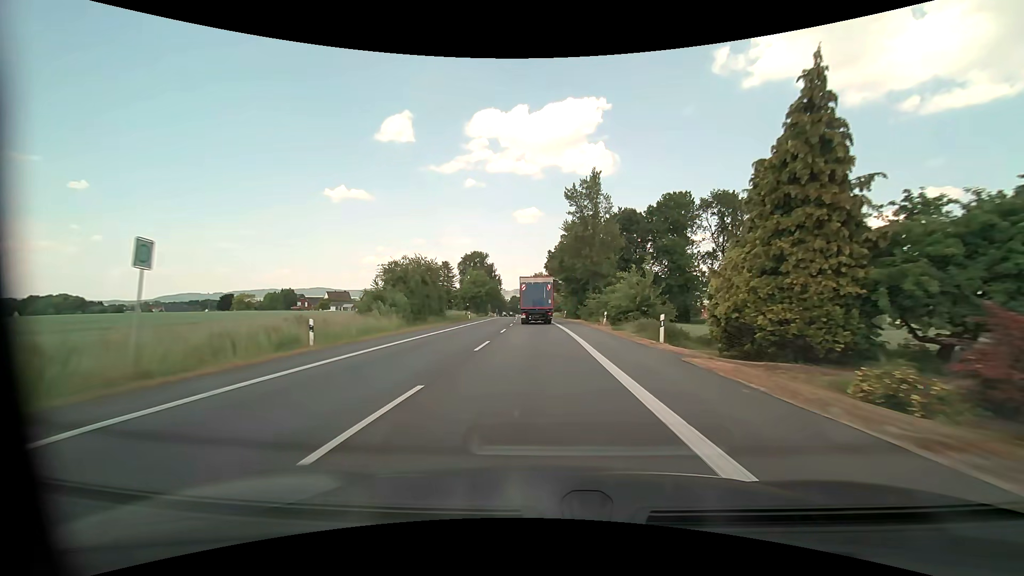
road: primary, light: Day
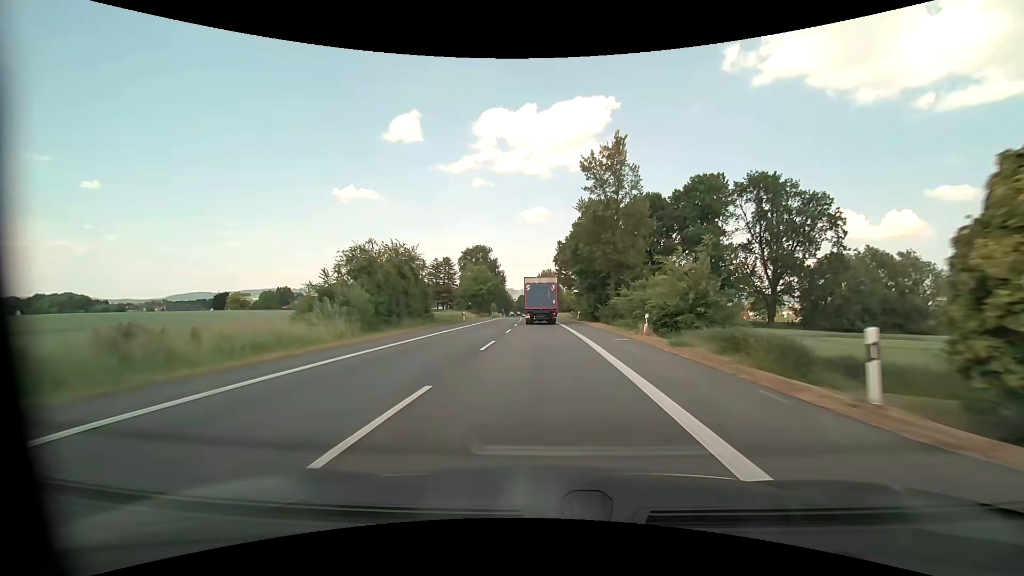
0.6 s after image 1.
(-0.1, +11.3) m; -1°
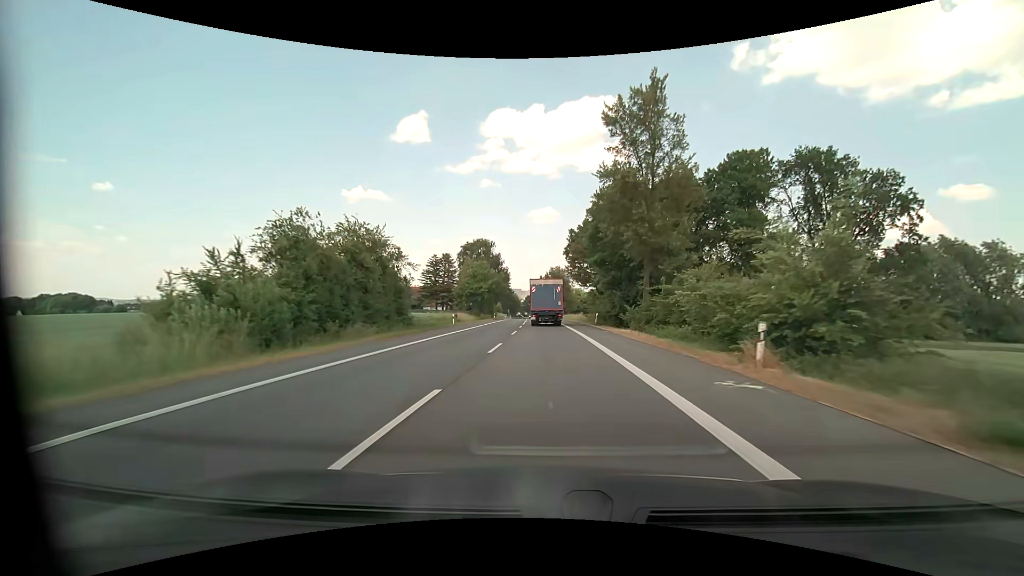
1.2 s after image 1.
(-0.1, +11.4) m; -1°
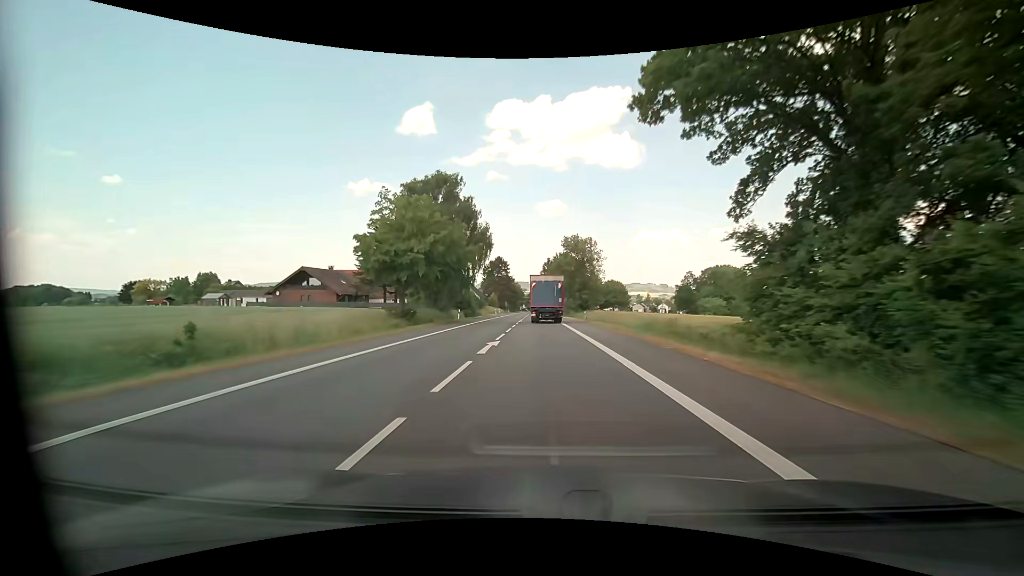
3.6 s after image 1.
(-0.6, +46.7) m; -1°
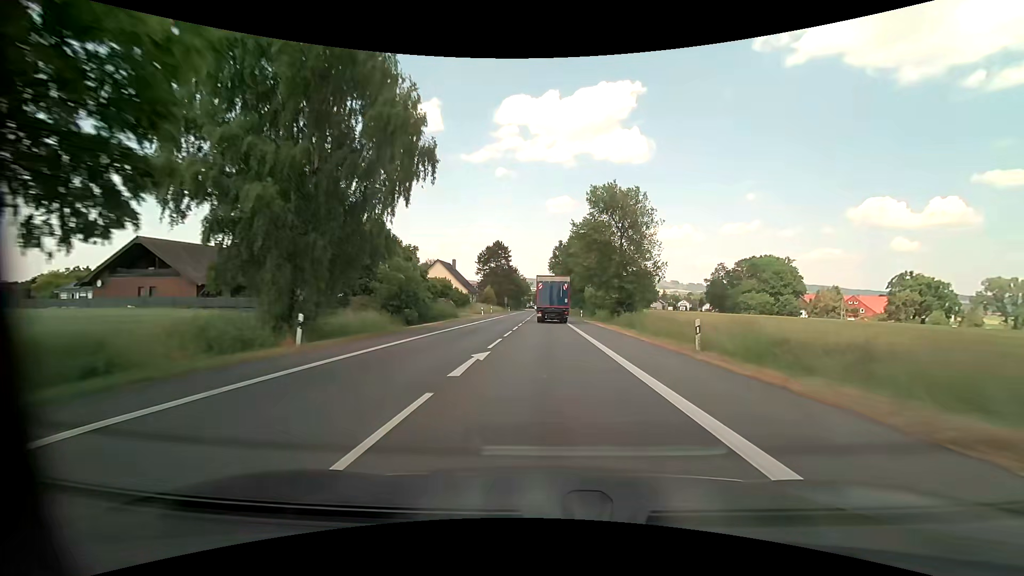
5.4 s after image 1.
(-0.1, +34.0) m; -1°
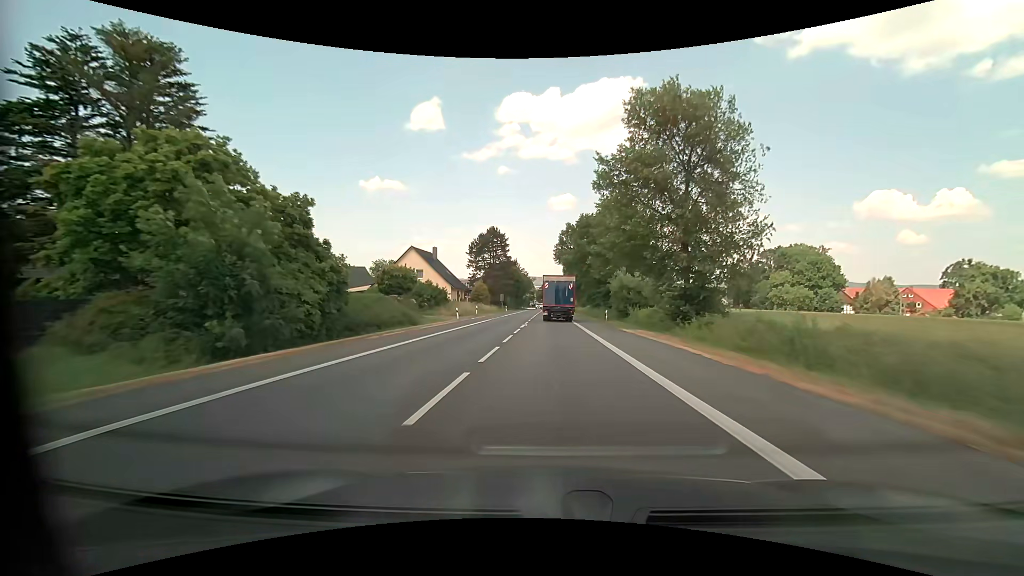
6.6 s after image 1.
(-0.1, +21.8) m; -1°
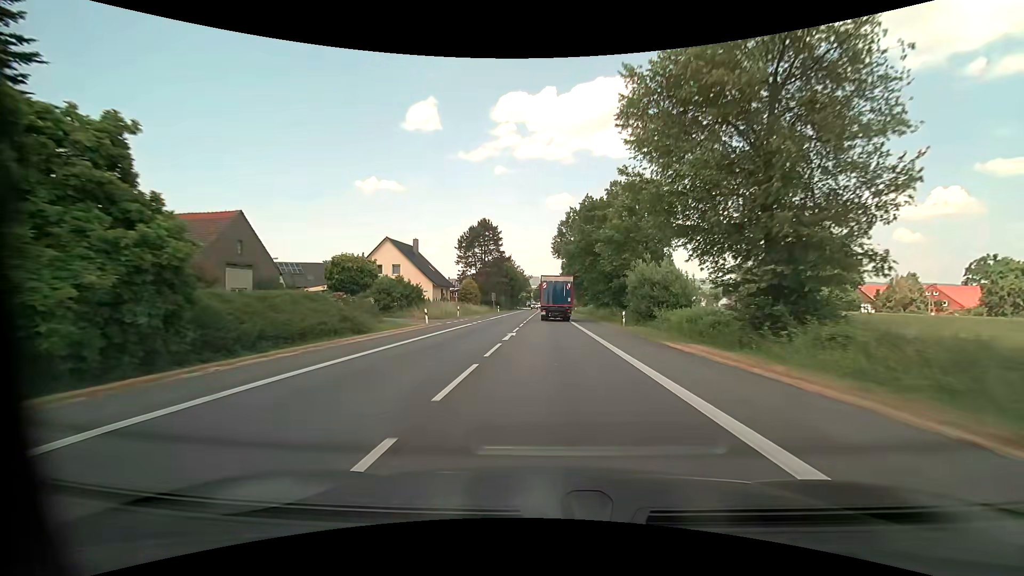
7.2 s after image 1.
(0.0, +10.7) m; 0°
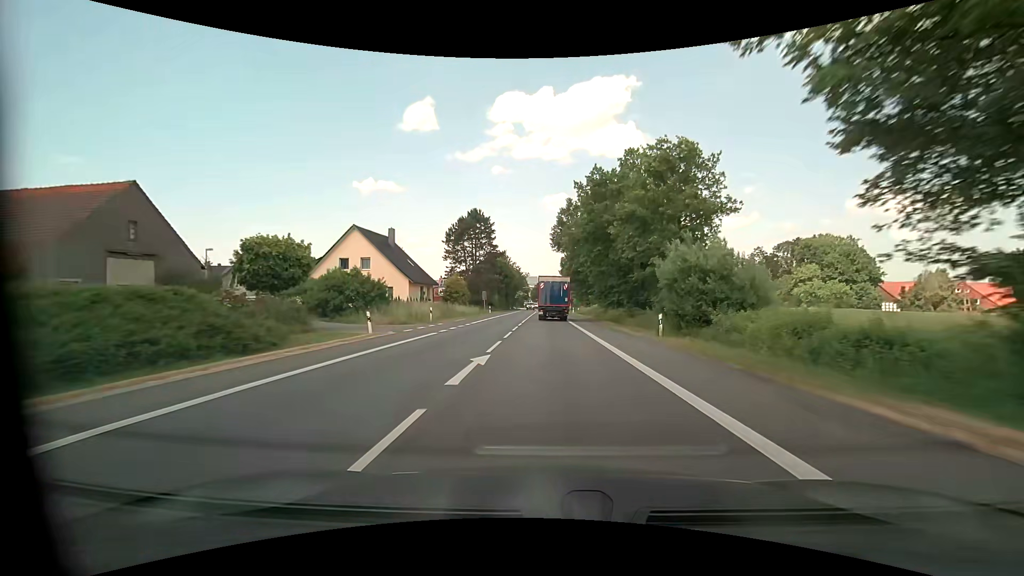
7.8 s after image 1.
(0.0, +10.6) m; 0°
(0, +10) (0, +20) (0, +30) (0, +40) (0, +50) (+1, +60) (+1, +70) (+1, +80) (+1, +90) (+1, +100) m
